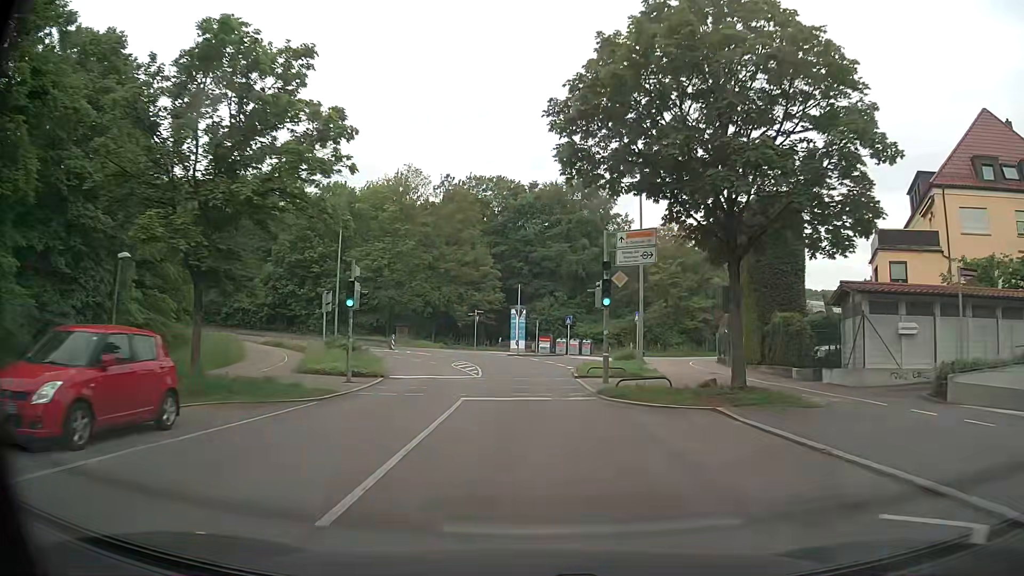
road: secondary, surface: asphalt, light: Day
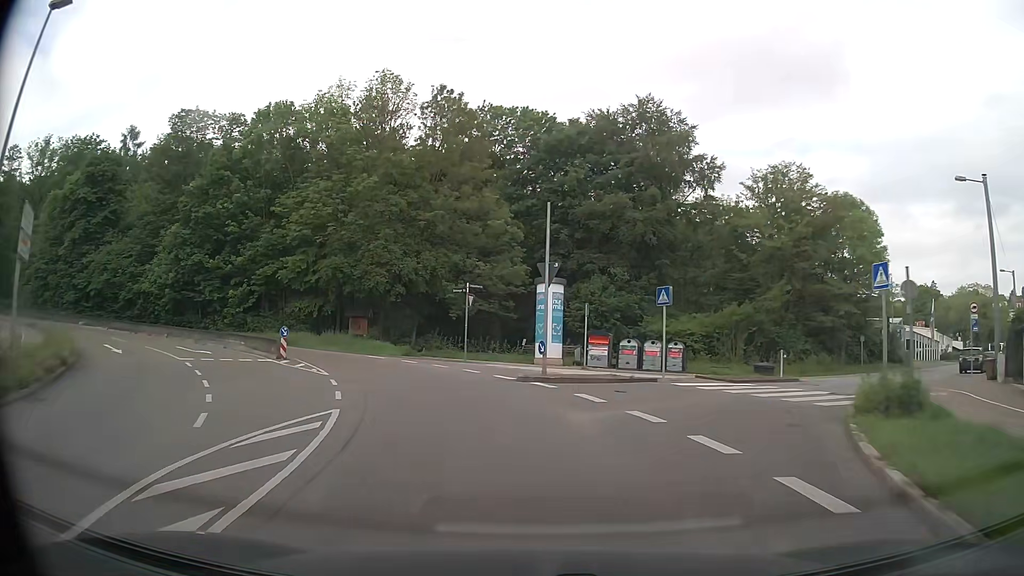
(-0.1, +29.1) m; -3°
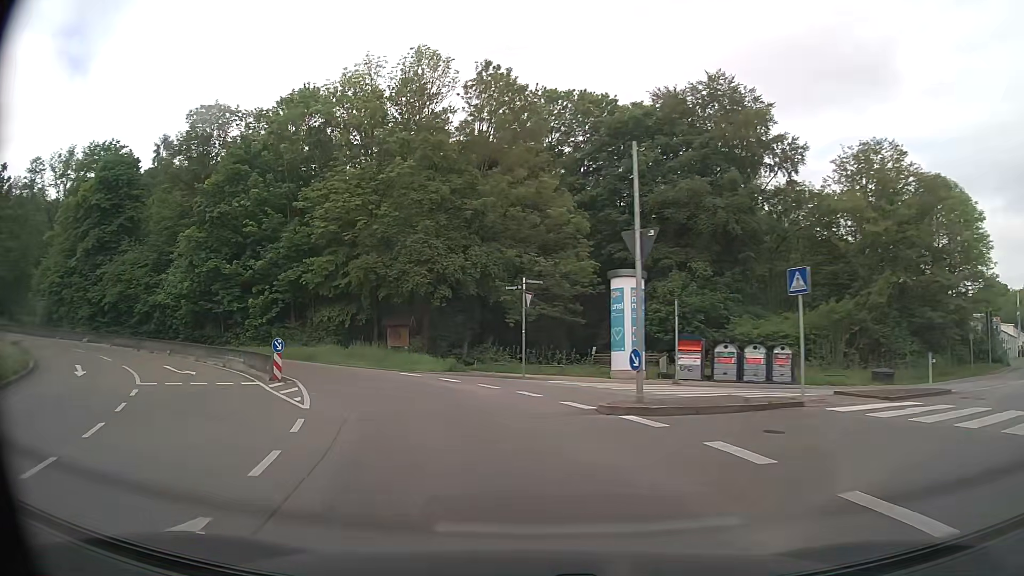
(-0.3, +6.7) m; -5°
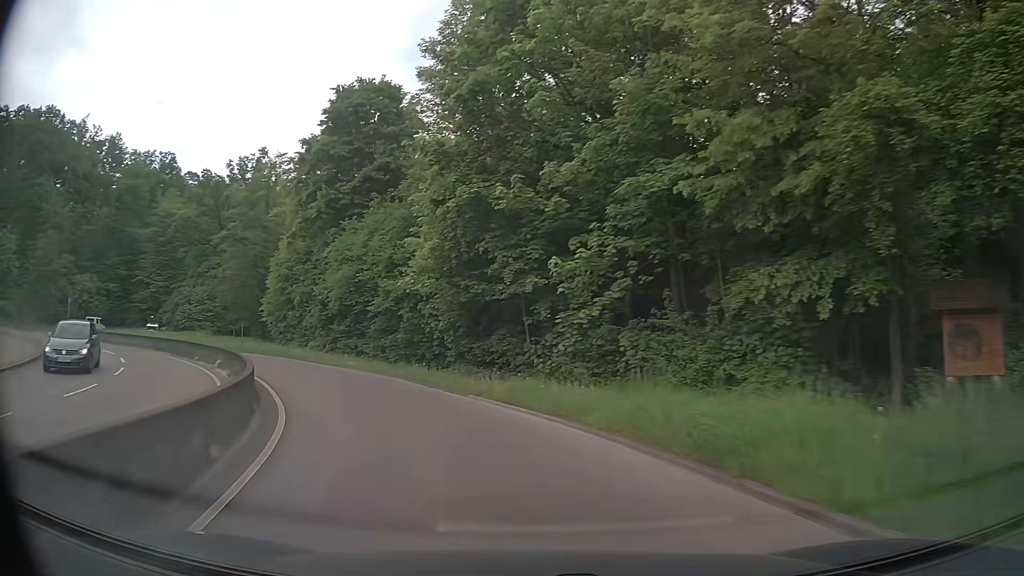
(-7.7, +24.3) m; -36°
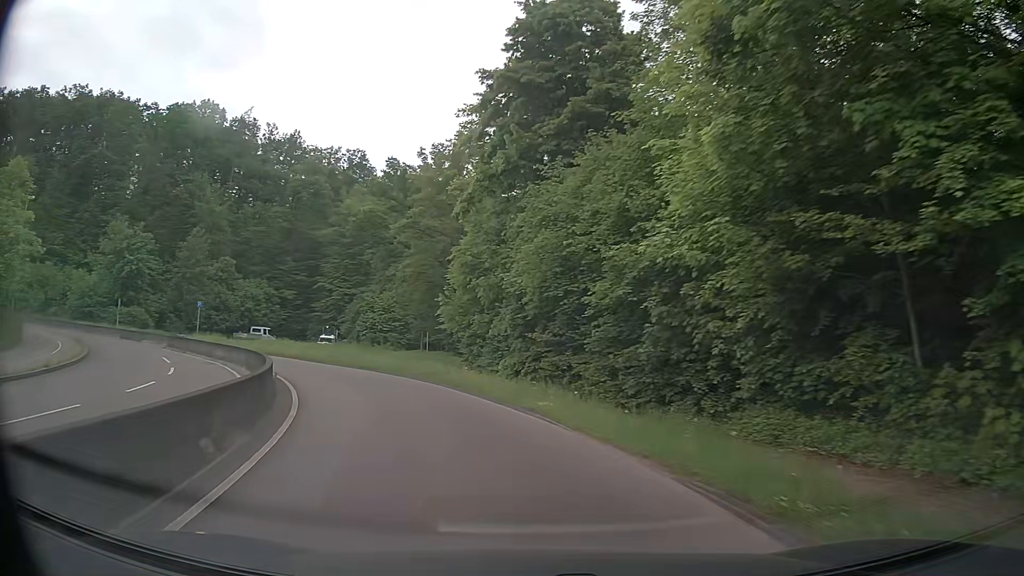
(-2.3, +12.9) m; -19°
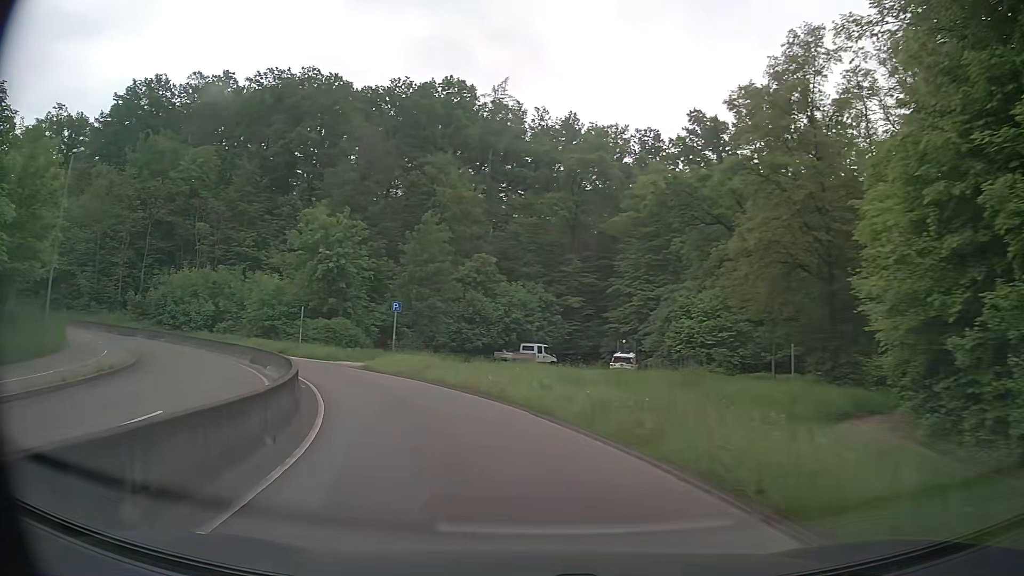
(-4.6, +19.4) m; -27°
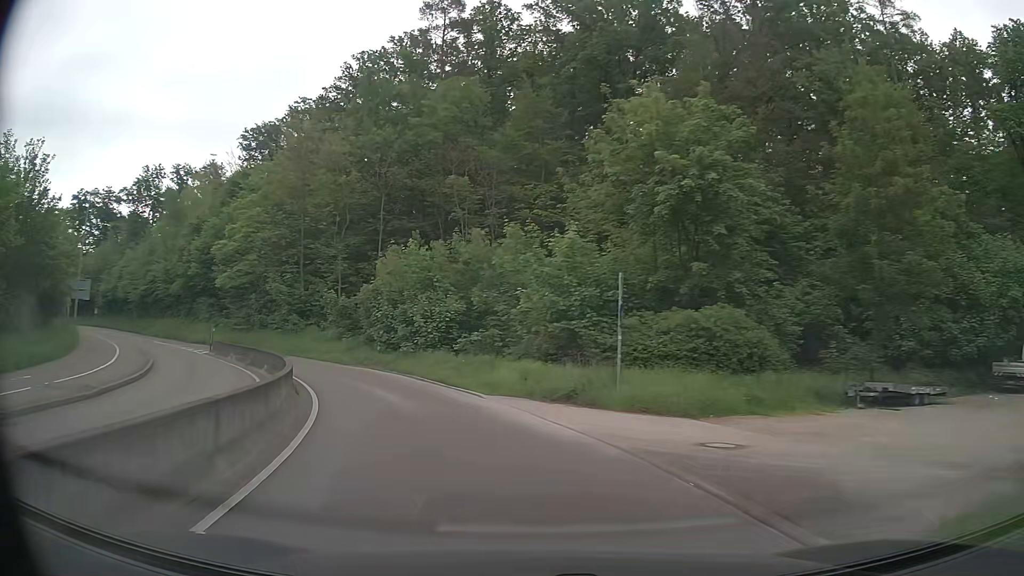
(-7.2, +26.2) m; -31°
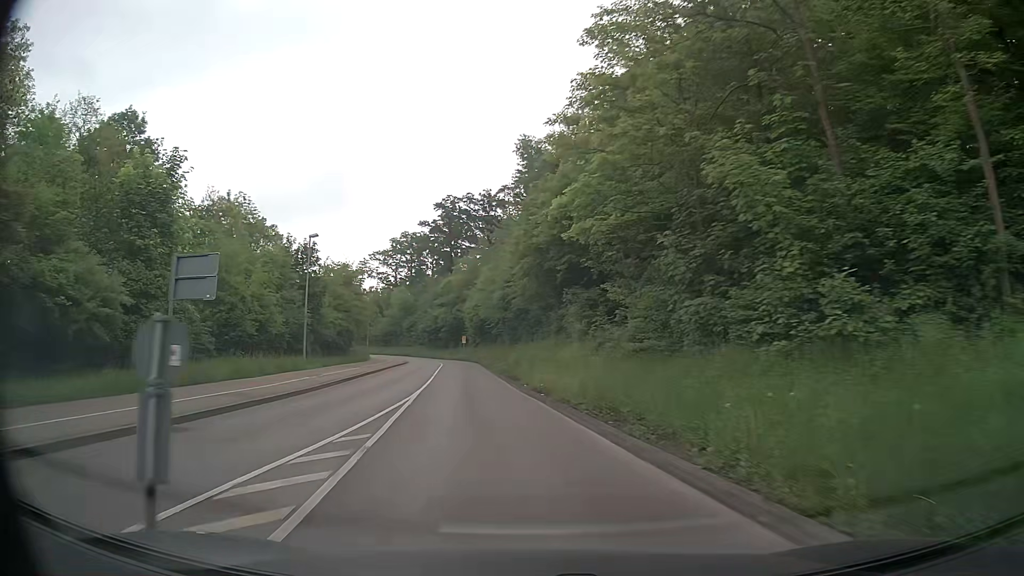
(-12.5, +32.1) m; -39°
(-1, +10) (-1, +20) (-2, +30) (-4, +40) (-5, +50) (-6, +60) (-7, +70) (-9, +79) (-12, +89) (-16, +98) m
